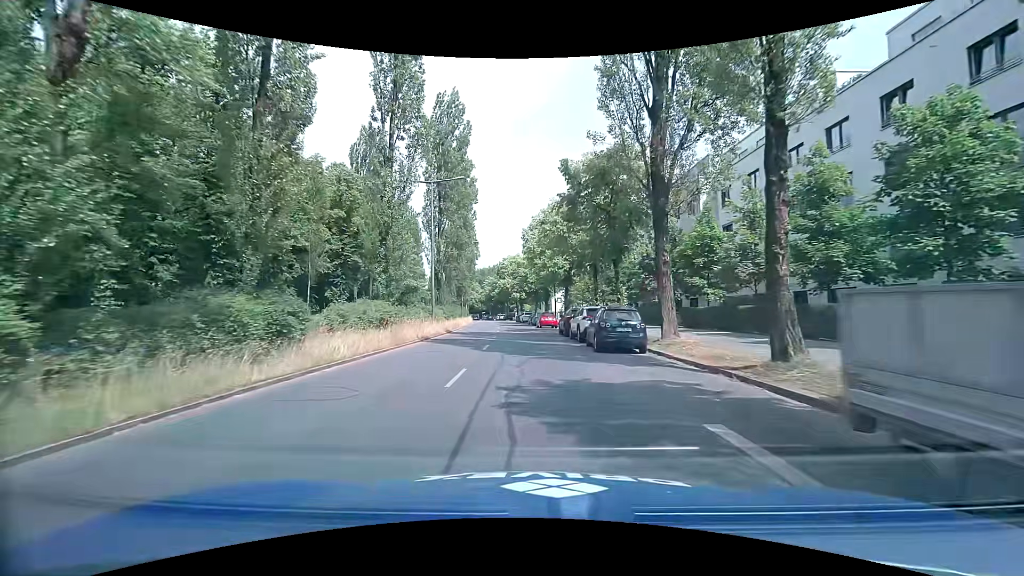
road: secondary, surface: asphalt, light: Day
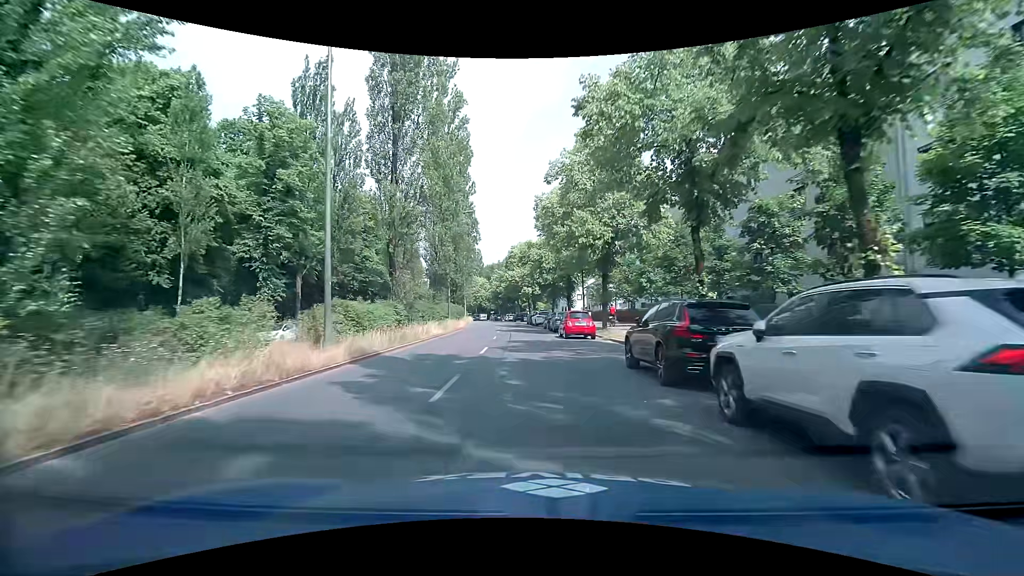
(-0.5, +19.4) m; -3°
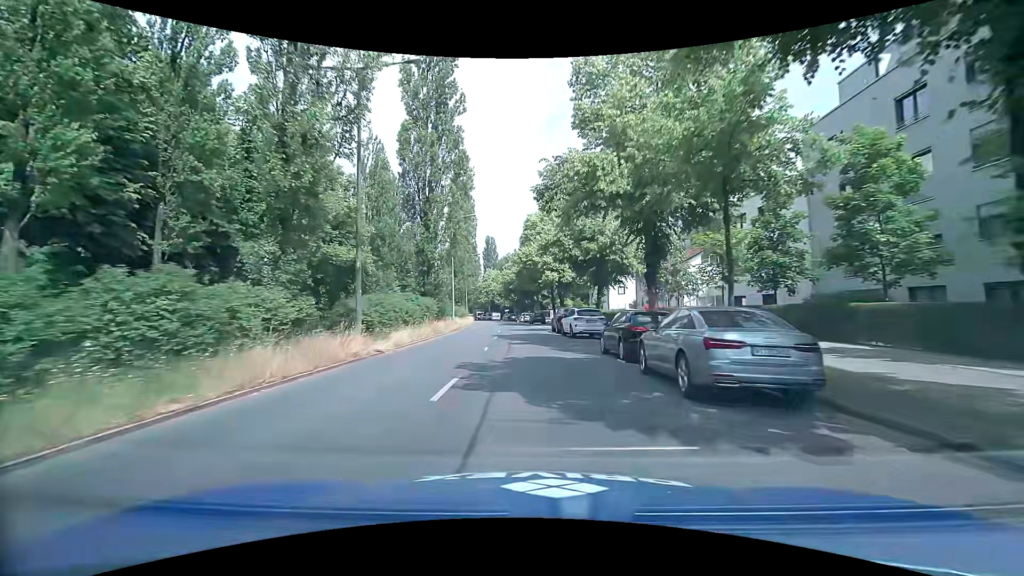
(0.0, +27.4) m; -1°
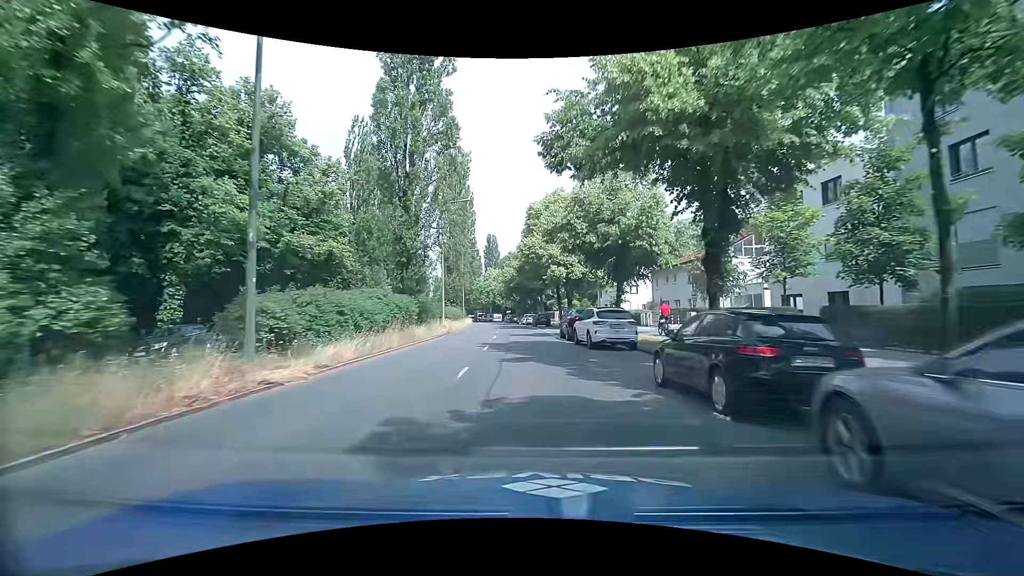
(0.0, +7.0) m; -1°
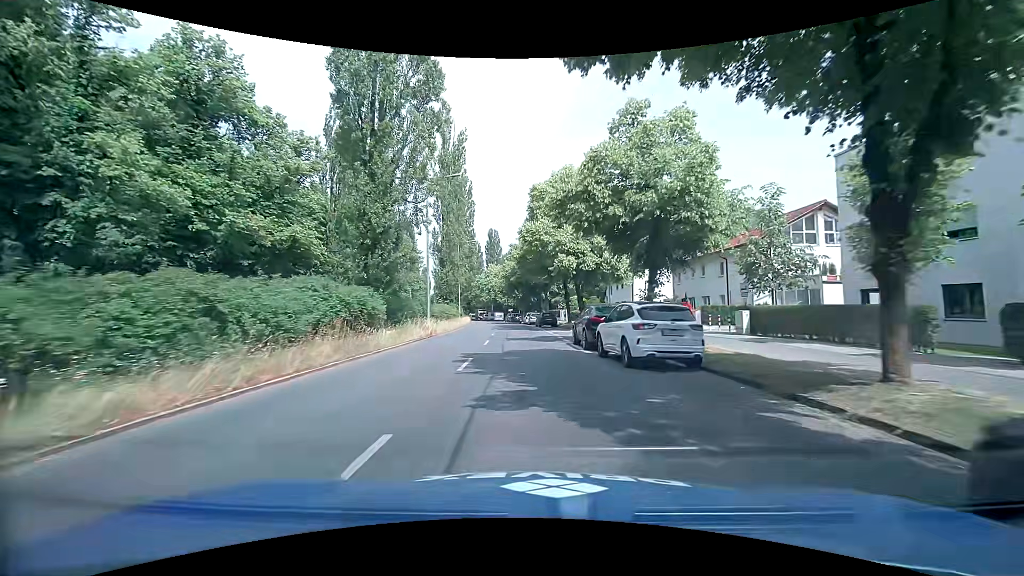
(0.0, +7.0) m; -1°
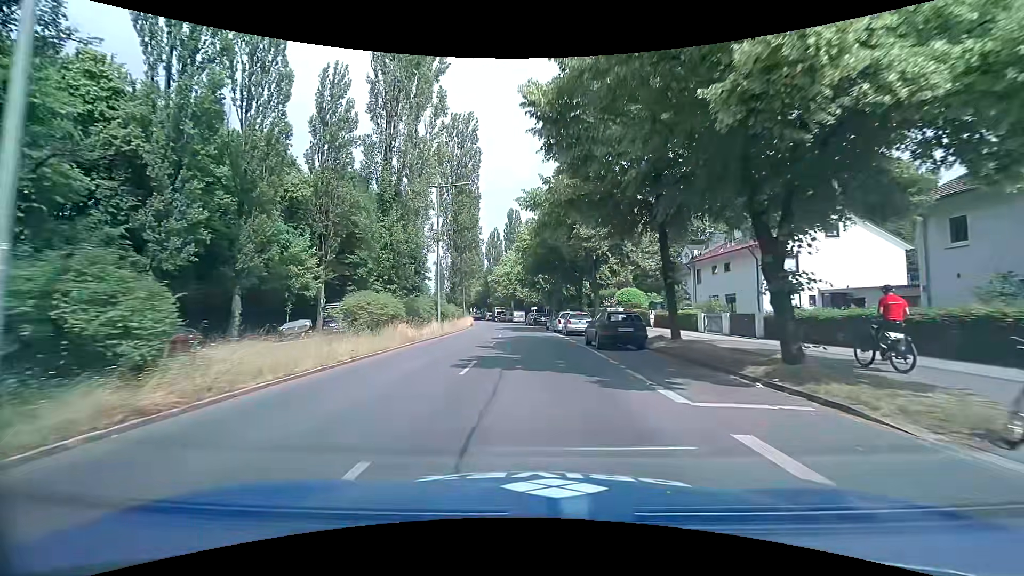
(-0.5, +28.3) m; -3°
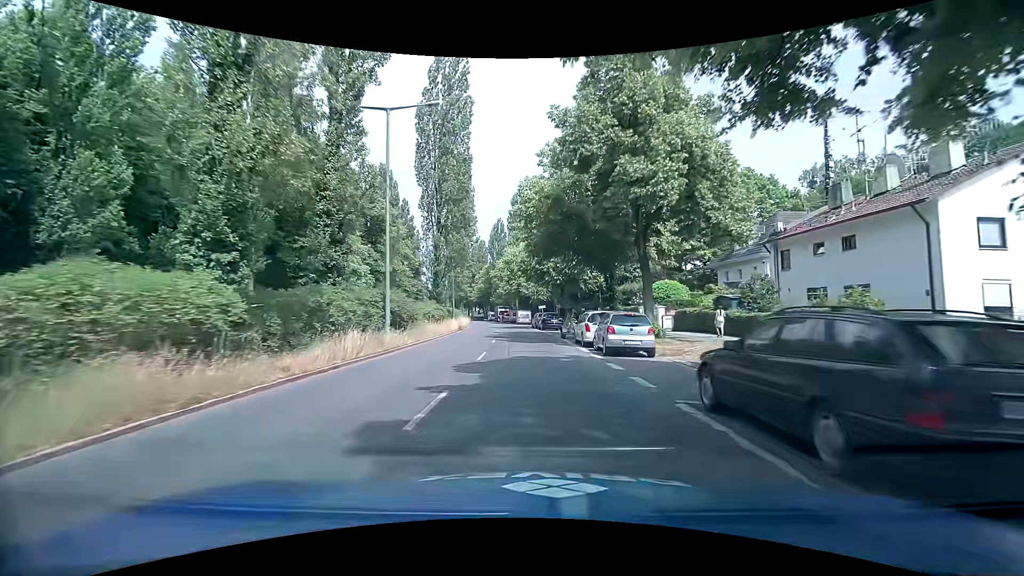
(-0.1, +13.9) m; -1°
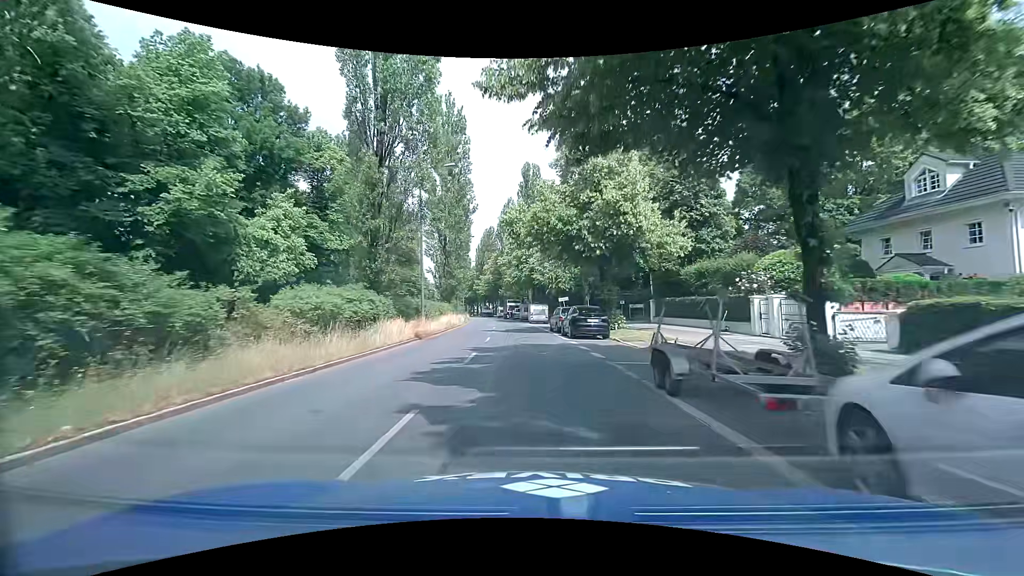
(+0.1, +20.0) m; -1°
(0, +10) (0, +20) (-1, +30) (-1, +40) (-2, +50) (-3, +60) (-4, +70) (-5, +80) (-6, +90) (-8, +100) m
